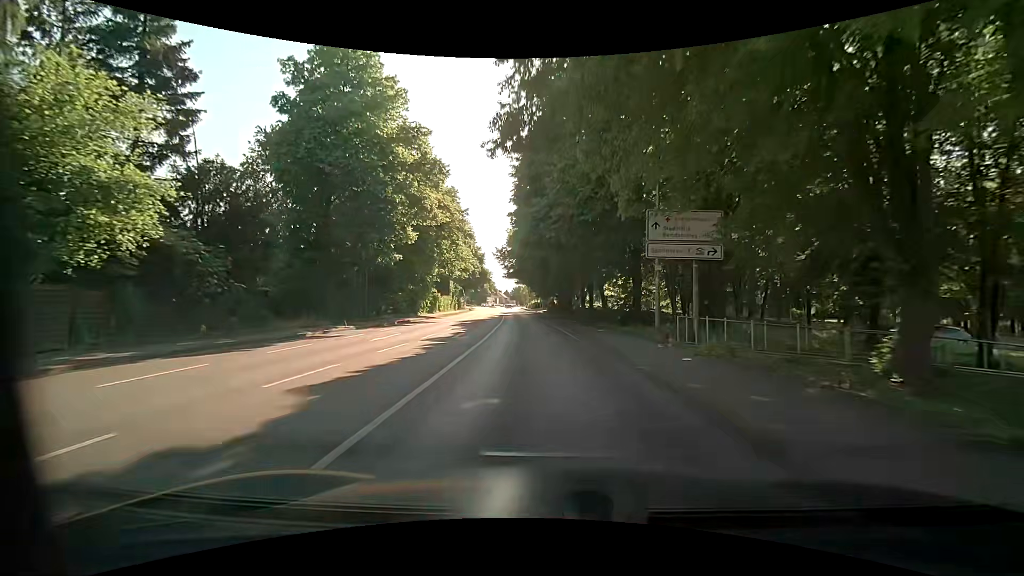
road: primary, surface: asphalt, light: Day
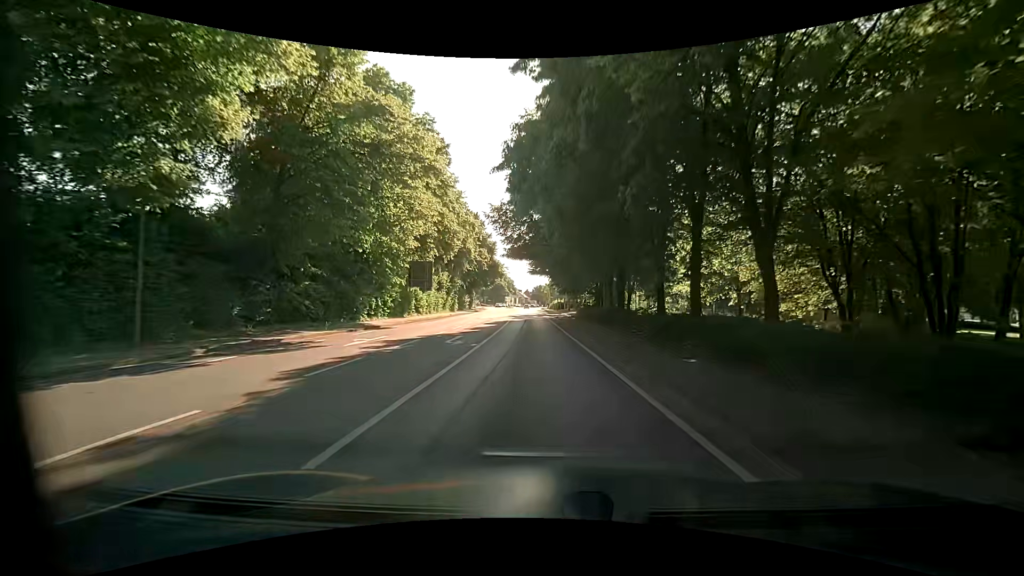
(-0.2, +22.9) m; -3°
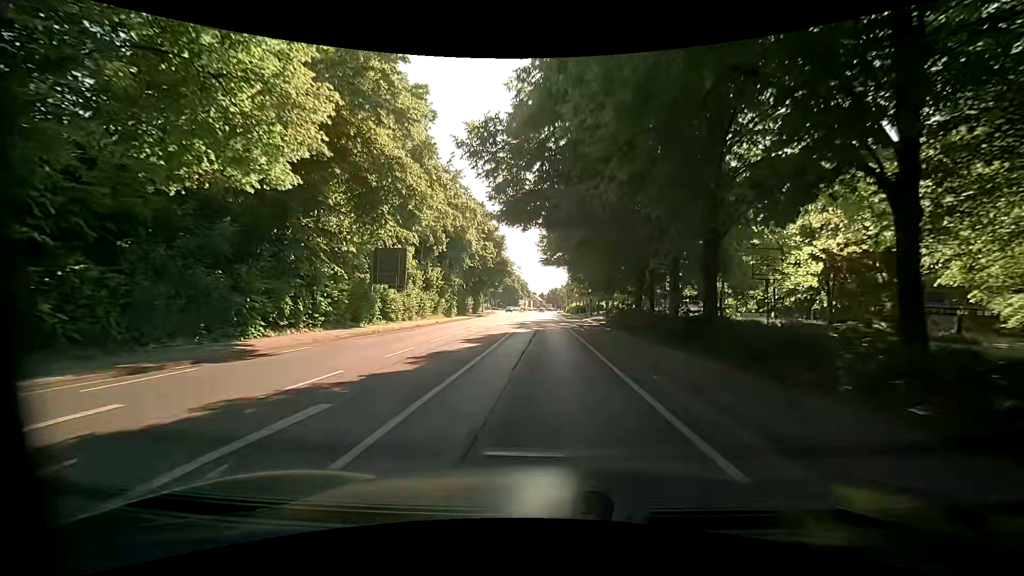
(+0.1, +13.9) m; -1°
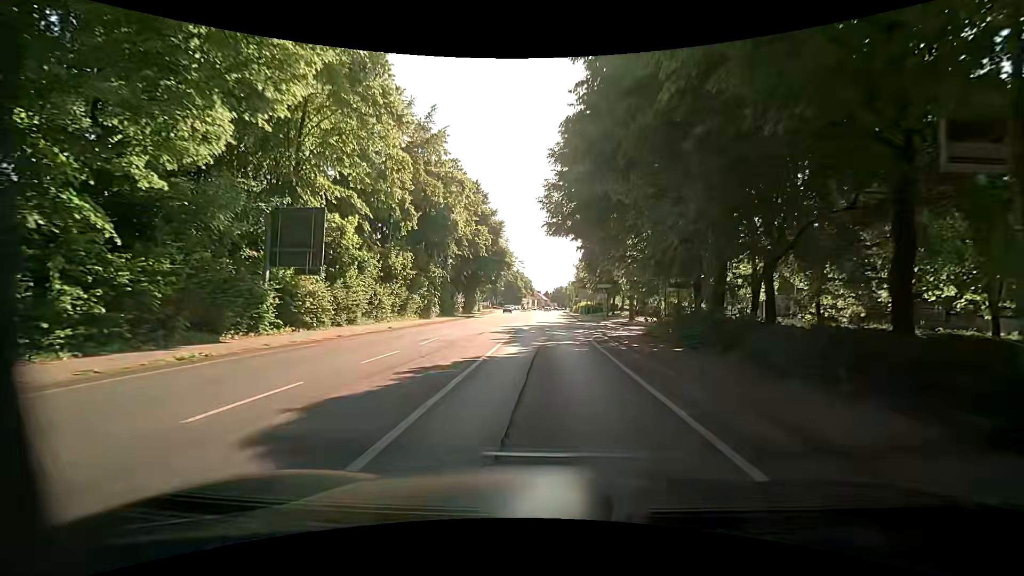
(-0.1, +13.8) m; 0°
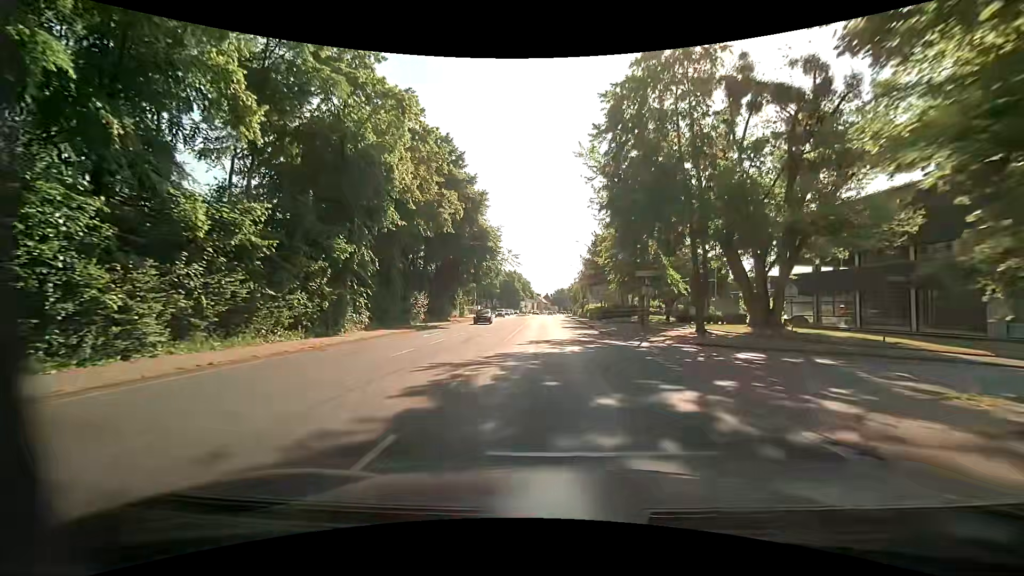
(-0.1, +21.2) m; 0°
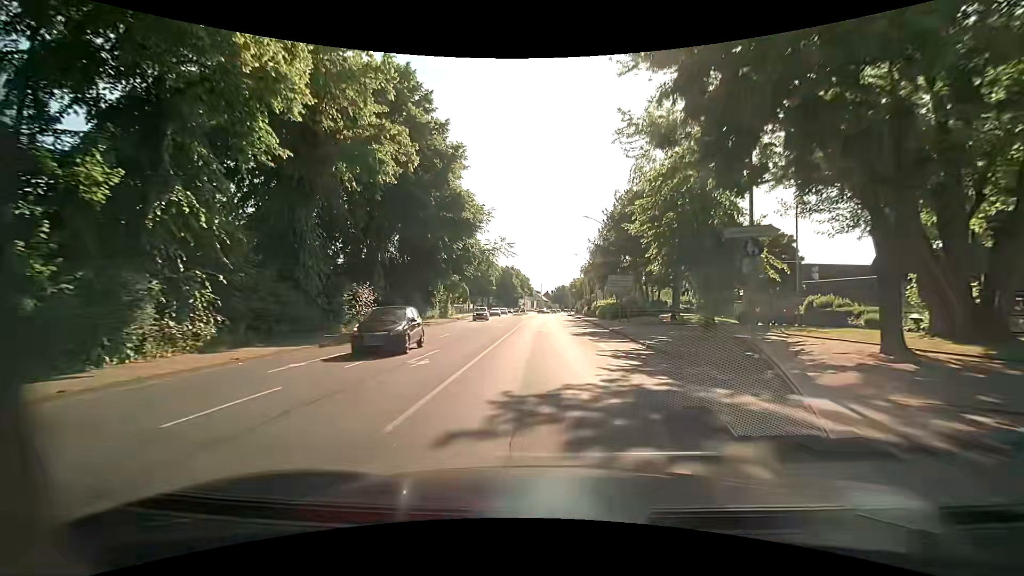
(0.0, +14.8) m; 0°
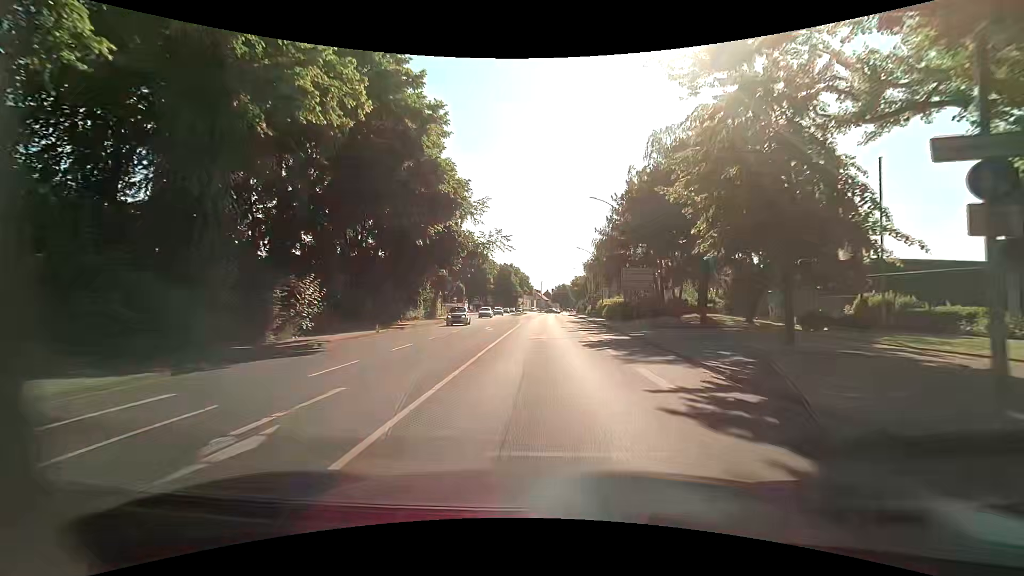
(0.0, +7.7) m; +1°
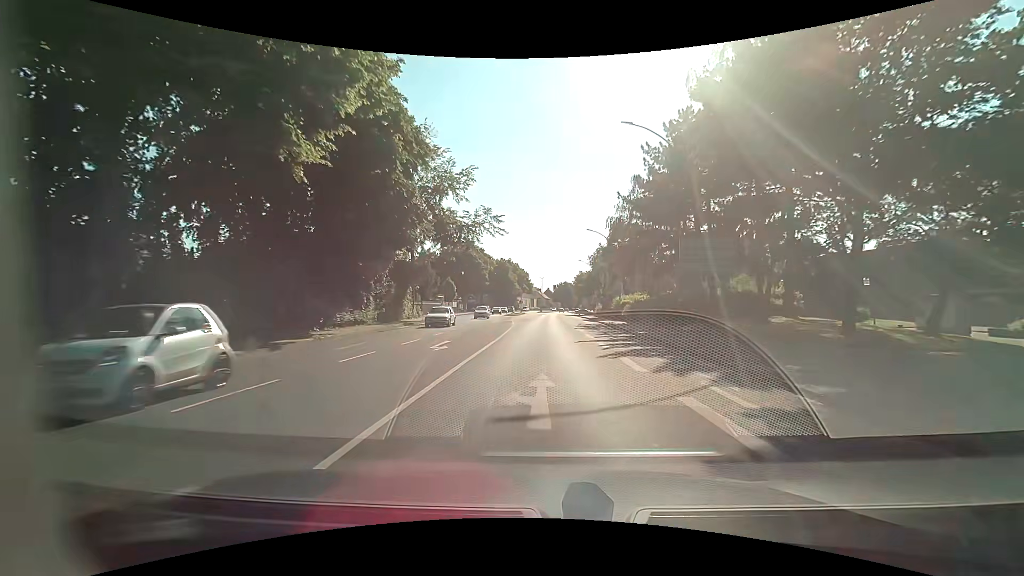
(-0.2, +15.7) m; -1°
(0, +10) (0, +20) (0, +30) (0, +40) (0, +50) (0, +60) (0, +70) (+1, +80) (+1, +90) (+1, +100) m
